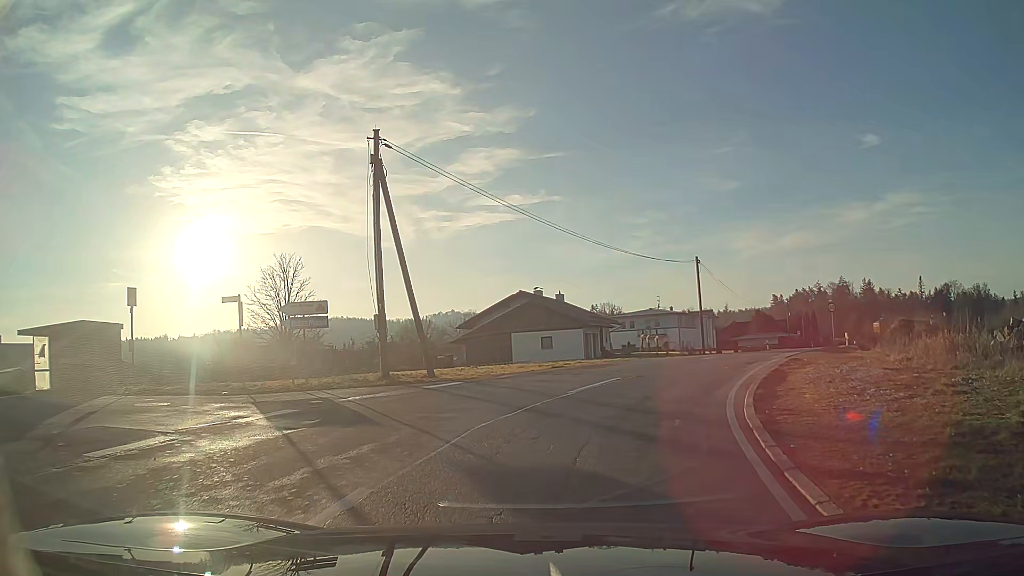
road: tertiary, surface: asphalt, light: Day
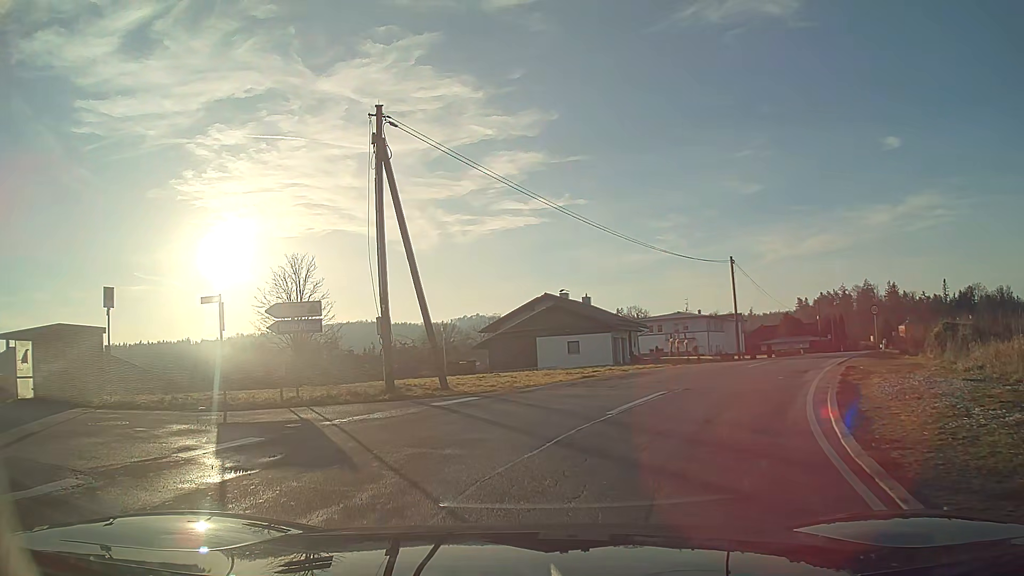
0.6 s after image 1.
(0.0, +2.5) m; -4°
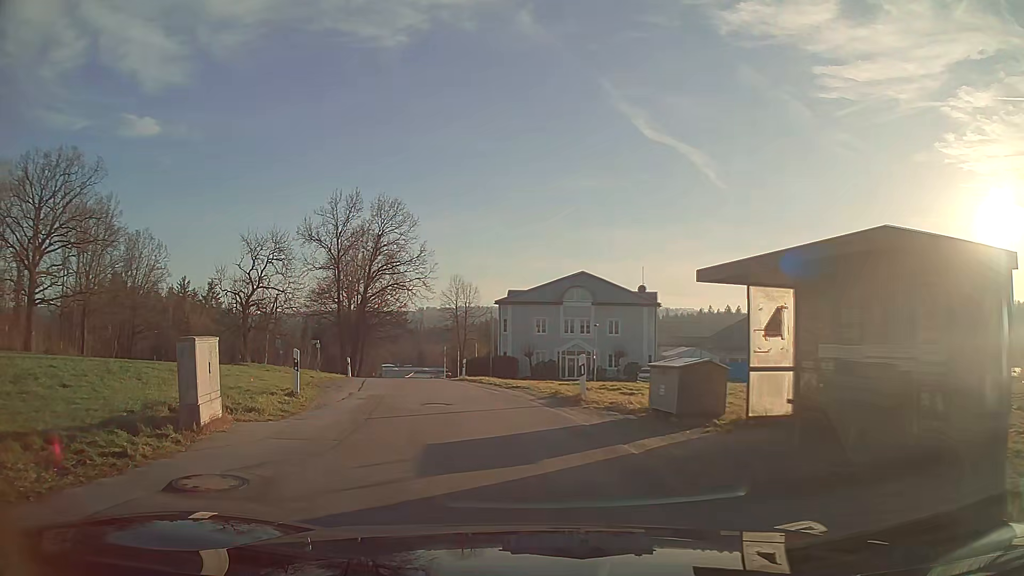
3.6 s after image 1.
(-8.5, +11.4) m; -66°
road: unclassified
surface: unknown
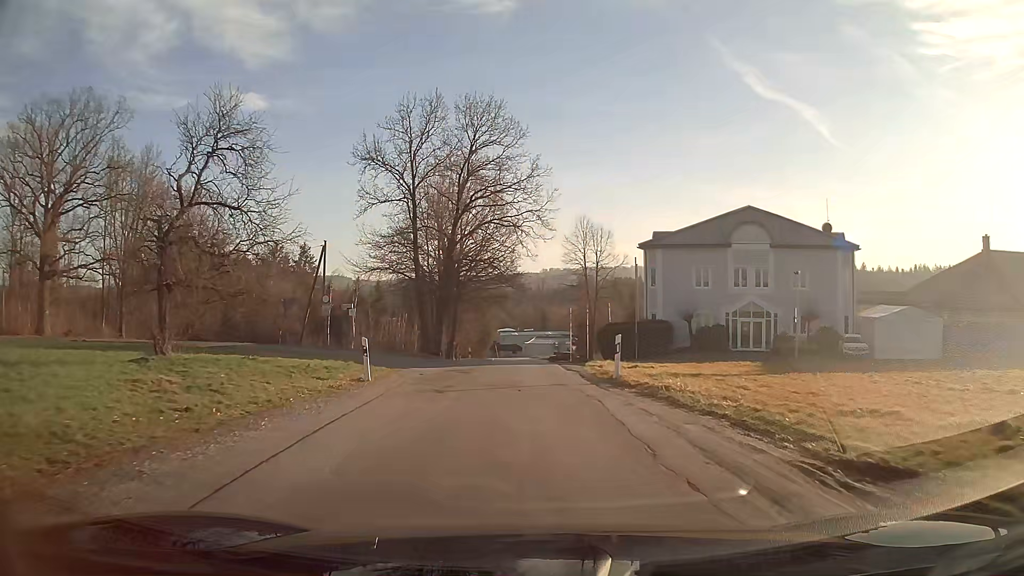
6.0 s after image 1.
(-2.0, +19.3) m; -9°
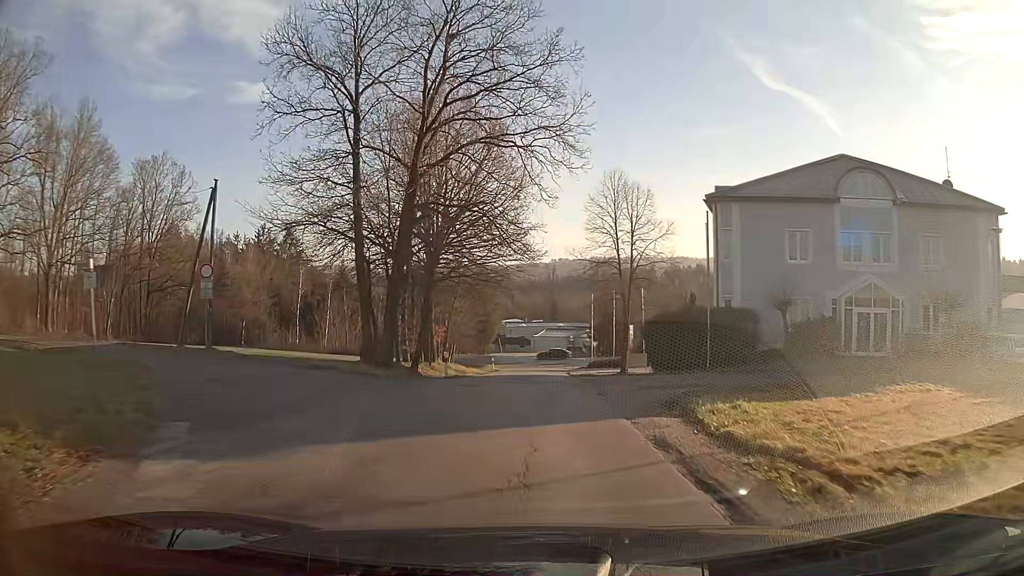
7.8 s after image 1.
(-0.2, +17.2) m; -1°
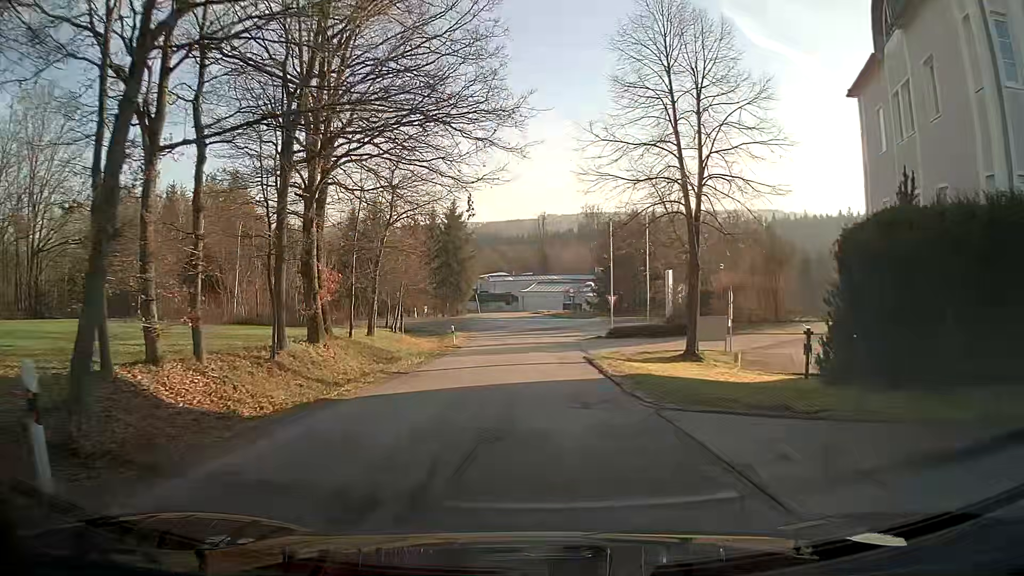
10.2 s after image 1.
(+0.3, +23.3) m; +2°
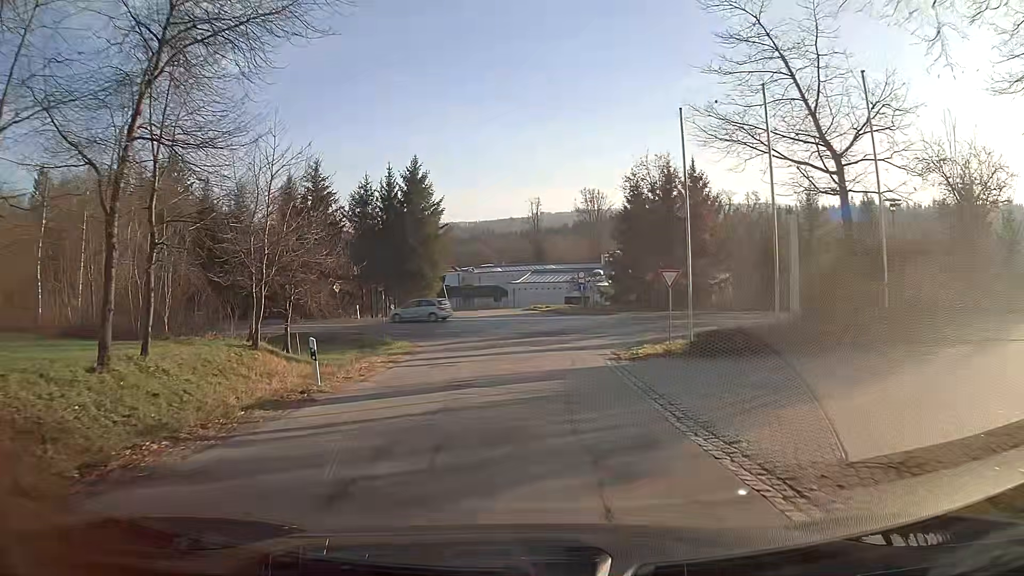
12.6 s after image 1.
(-0.1, +22.1) m; -1°
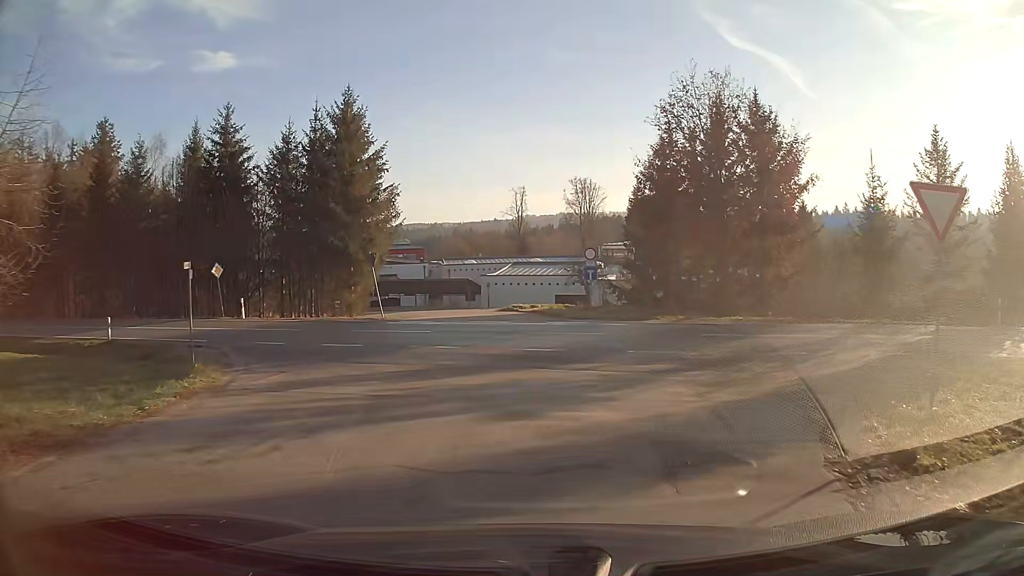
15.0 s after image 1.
(+0.1, +18.4) m; +2°
